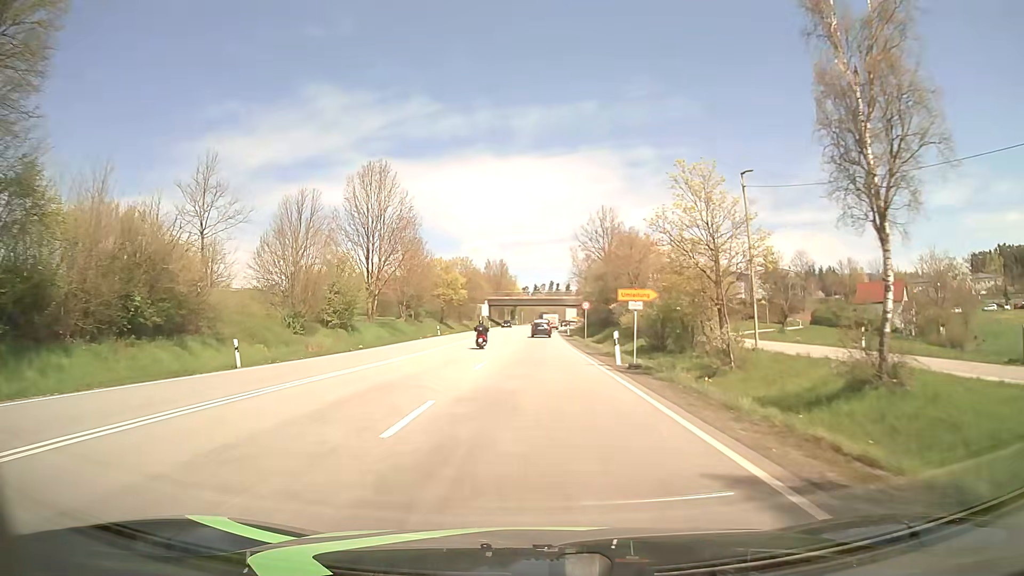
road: primary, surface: asphalt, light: Day
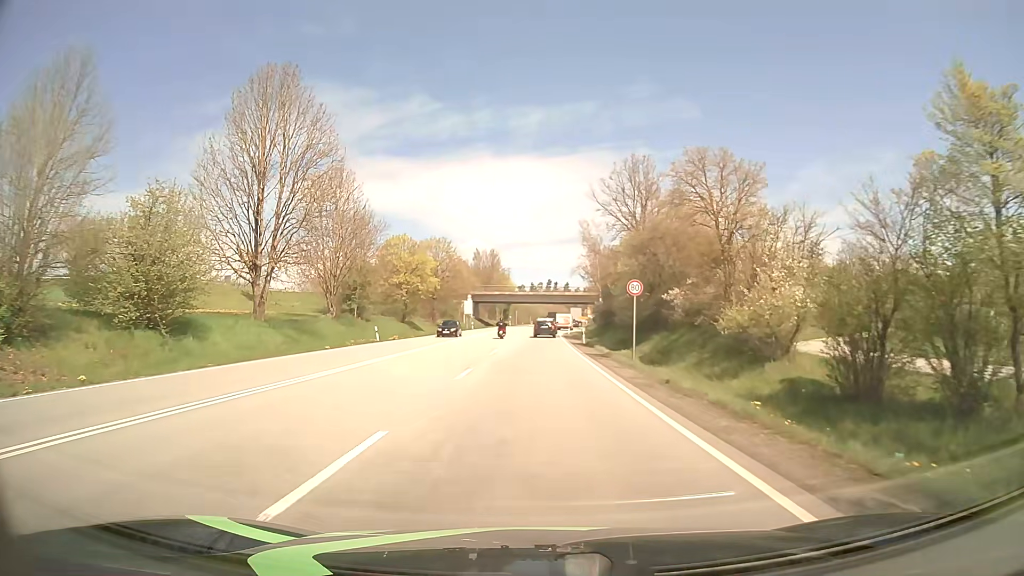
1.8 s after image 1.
(+0.1, +27.3) m; 0°
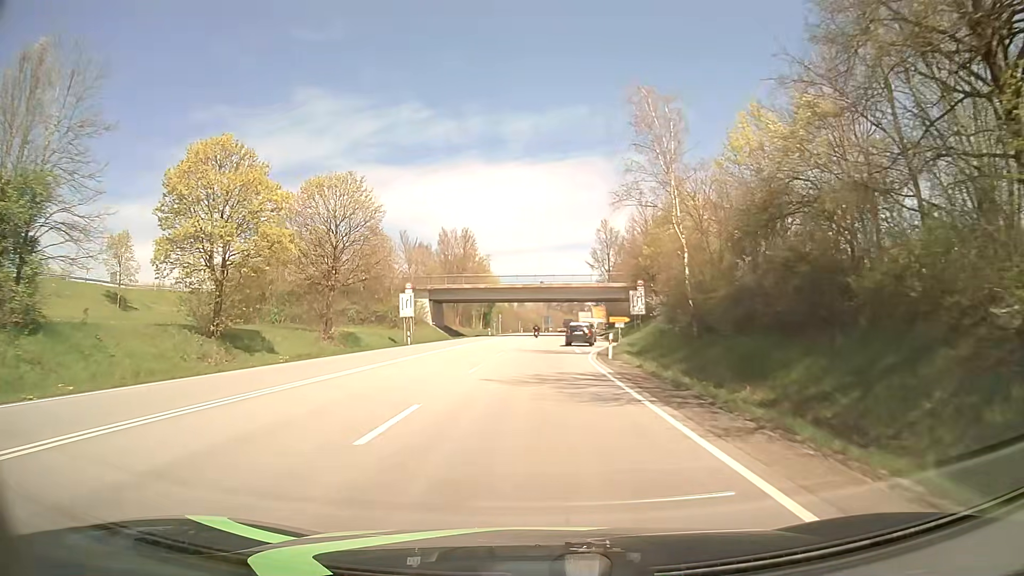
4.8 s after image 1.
(+0.3, +44.9) m; +1°
(0, +10) (0, +20) (0, +30) (0, +40) (0, +50) (+1, +60) (+1, +70) (+2, +80) (+2, +90) (+3, +100) m
